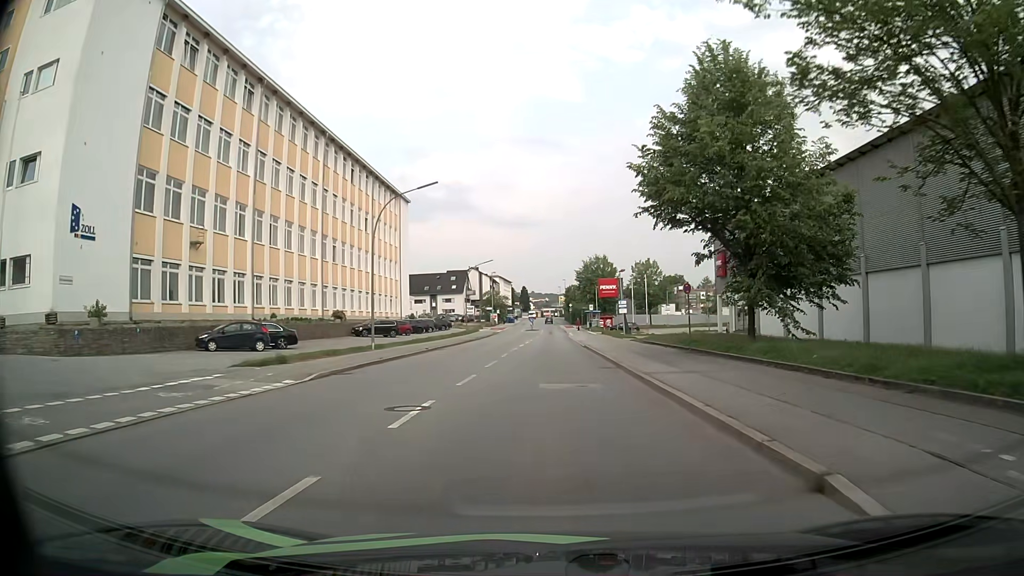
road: tertiary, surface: asphalt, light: Day
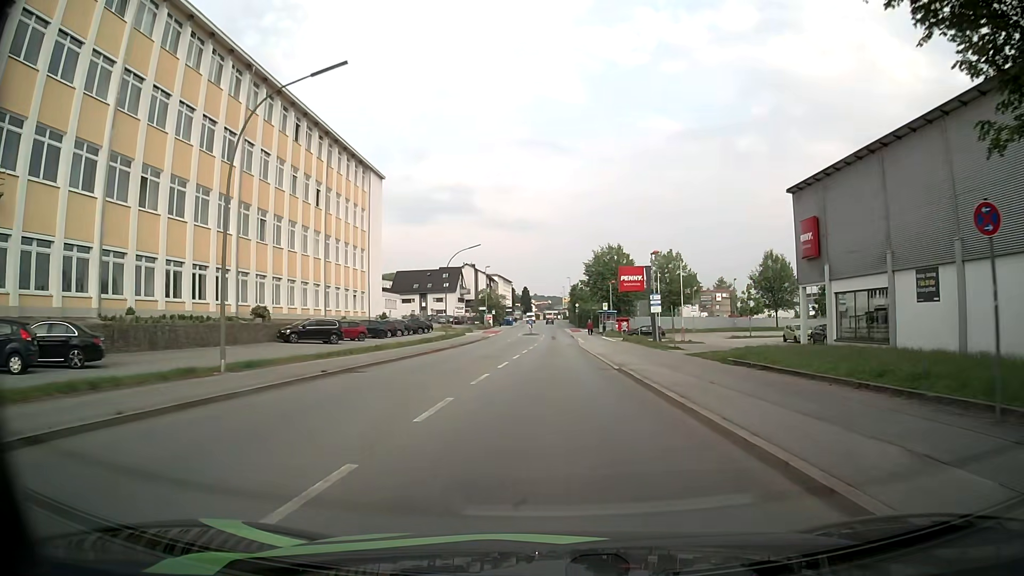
(0.0, +17.8) m; 0°
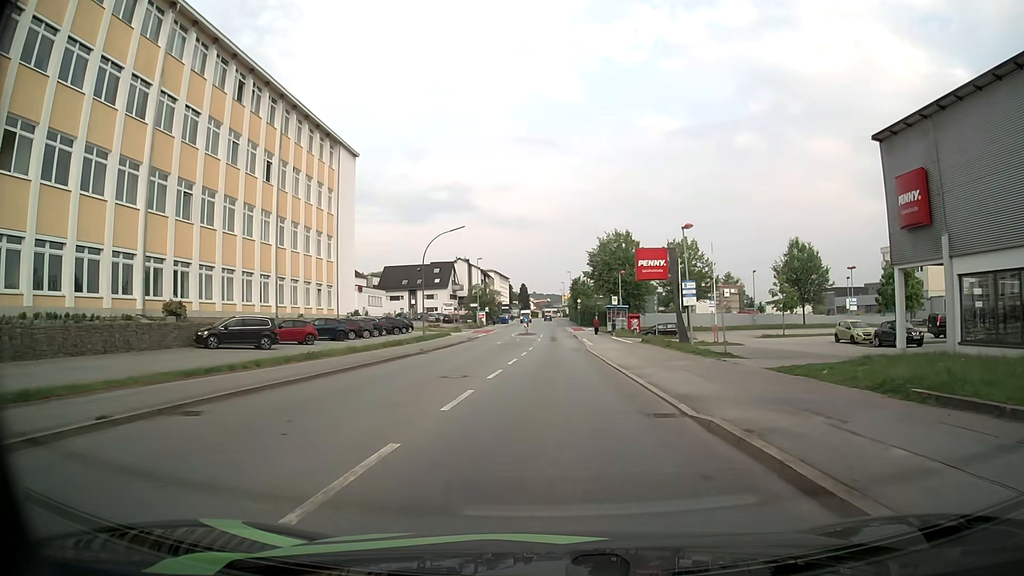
(-0.1, +11.0) m; 0°
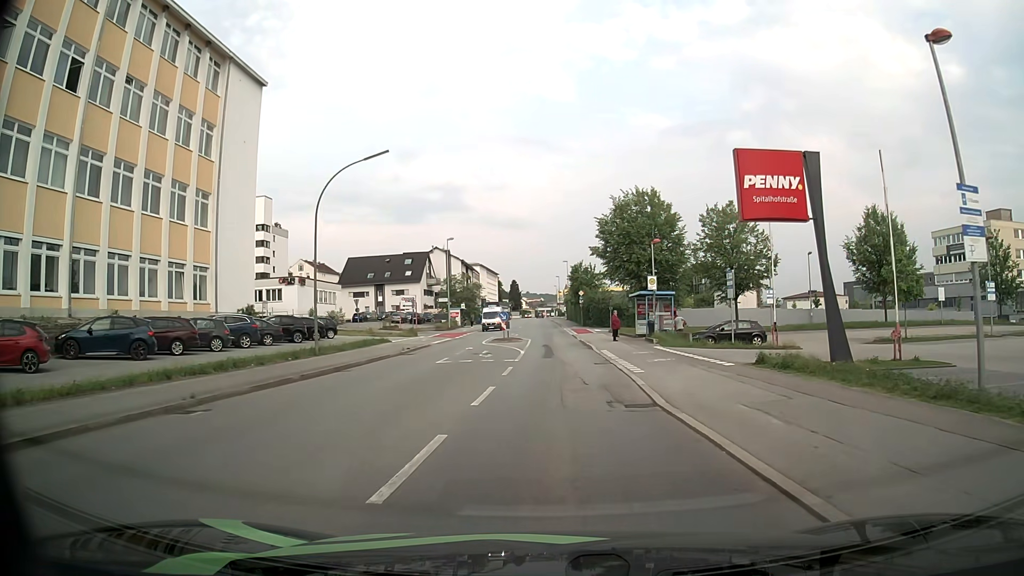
(+0.1, +23.6) m; 0°
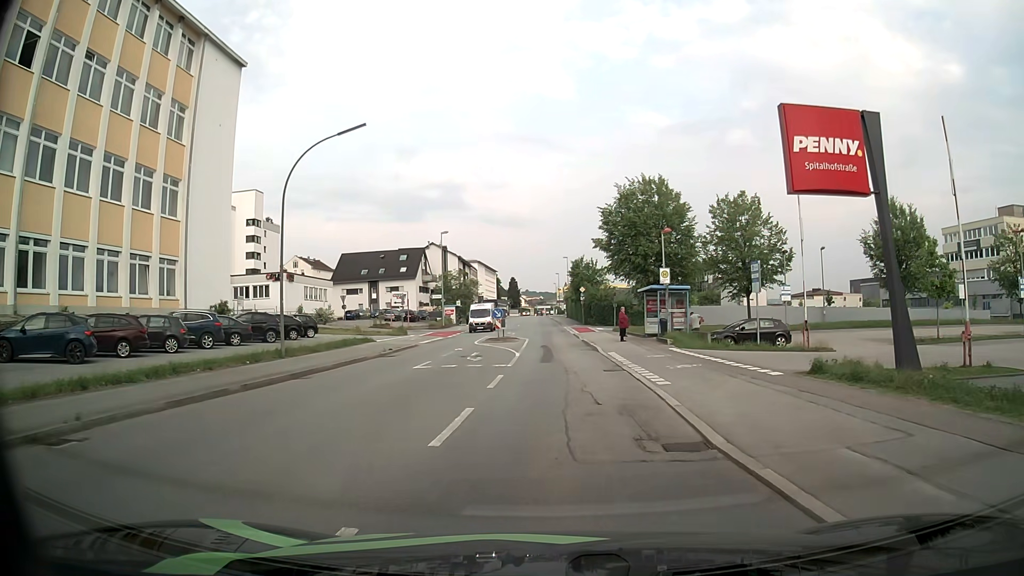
(0.0, +3.8) m; +1°
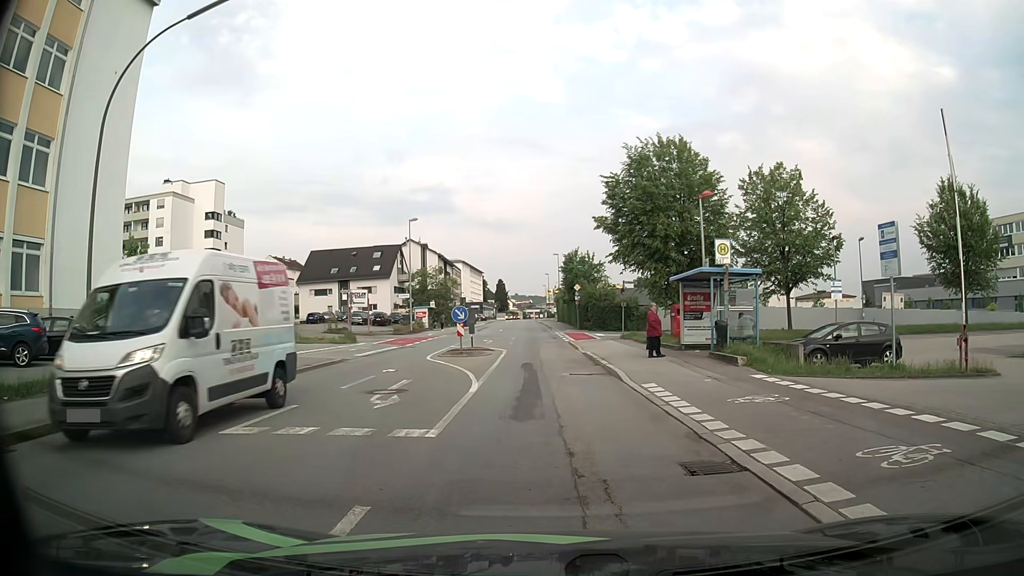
(0.0, +11.3) m; 0°
